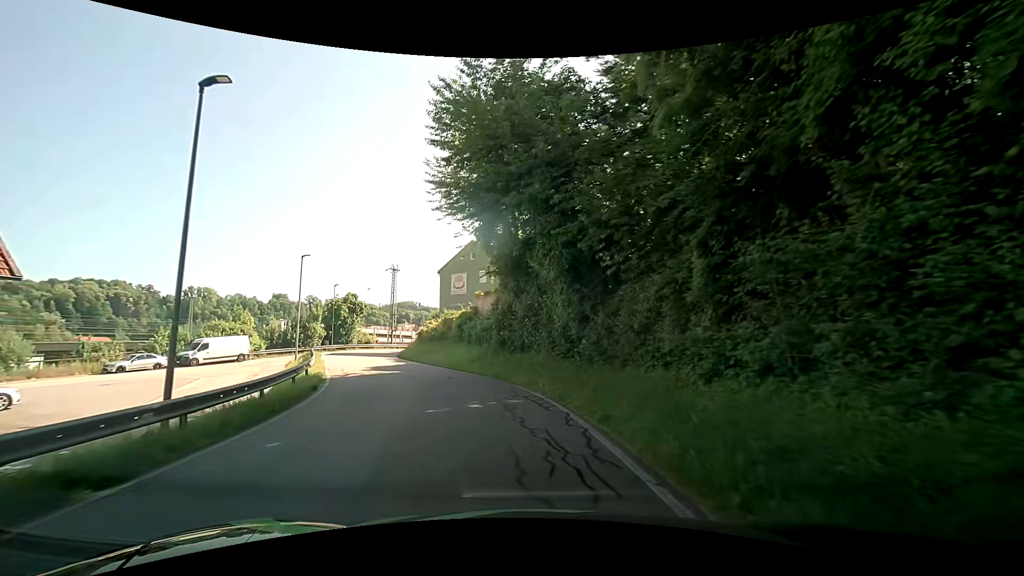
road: residential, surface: asphalt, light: Day
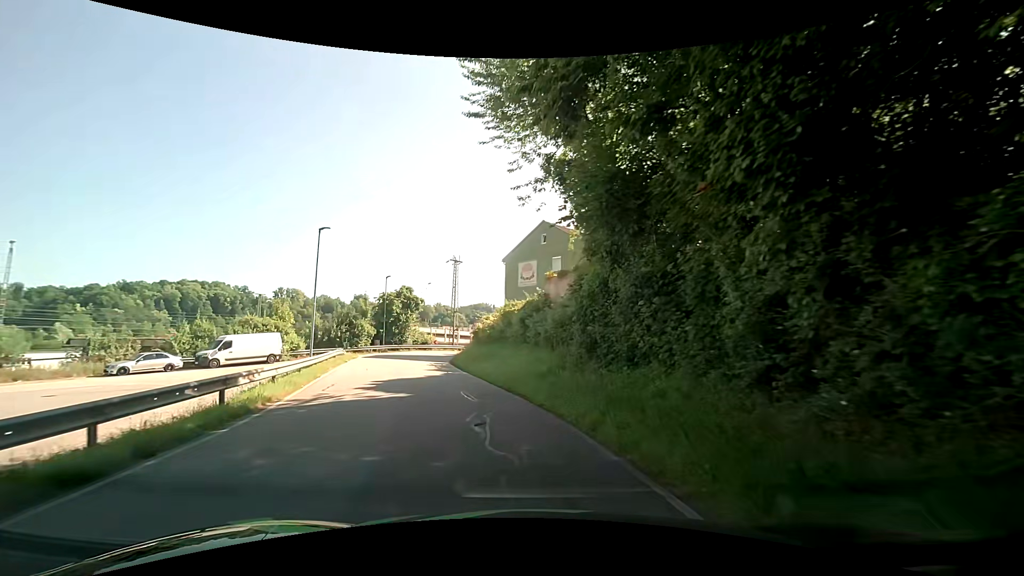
(-0.7, +10.5) m; -8°
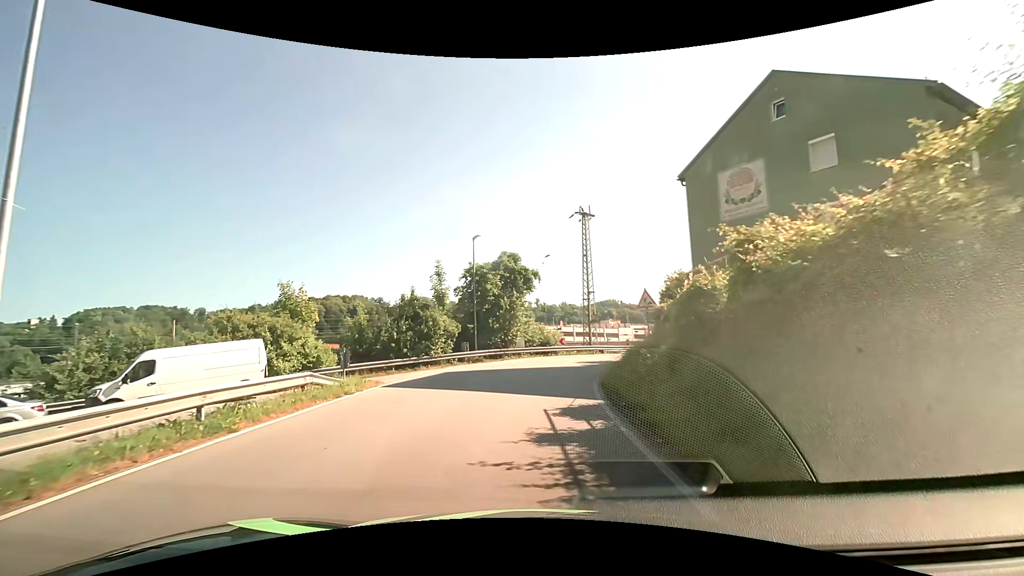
(-3.9, +23.2) m; -14°
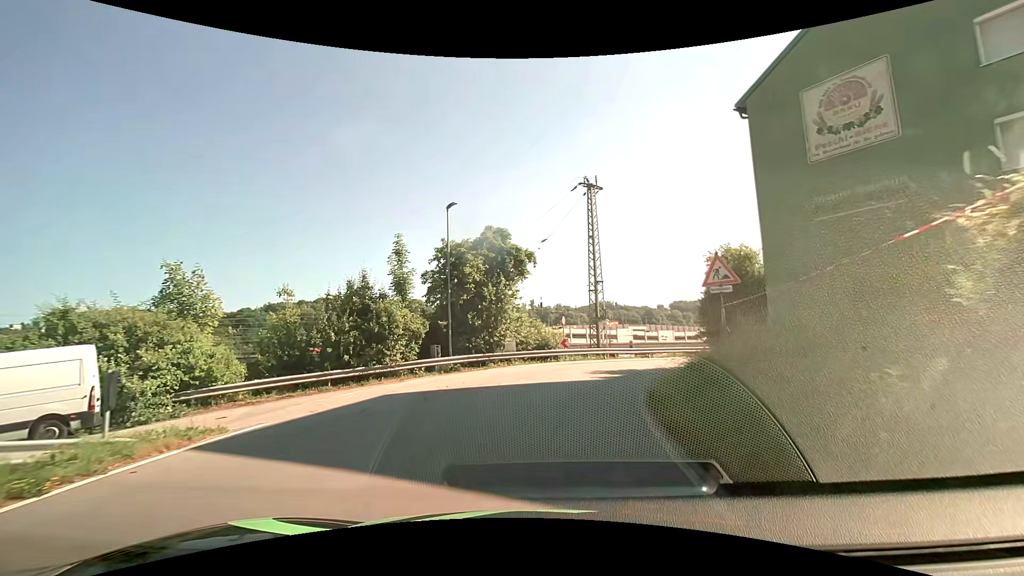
(0.0, +8.2) m; +1°
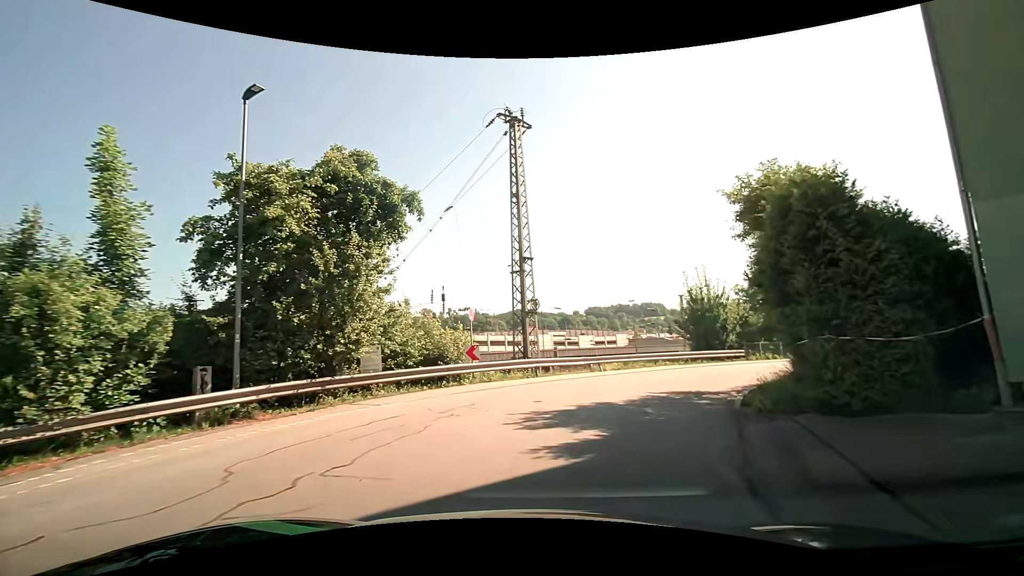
(+0.7, +11.5) m; +9°
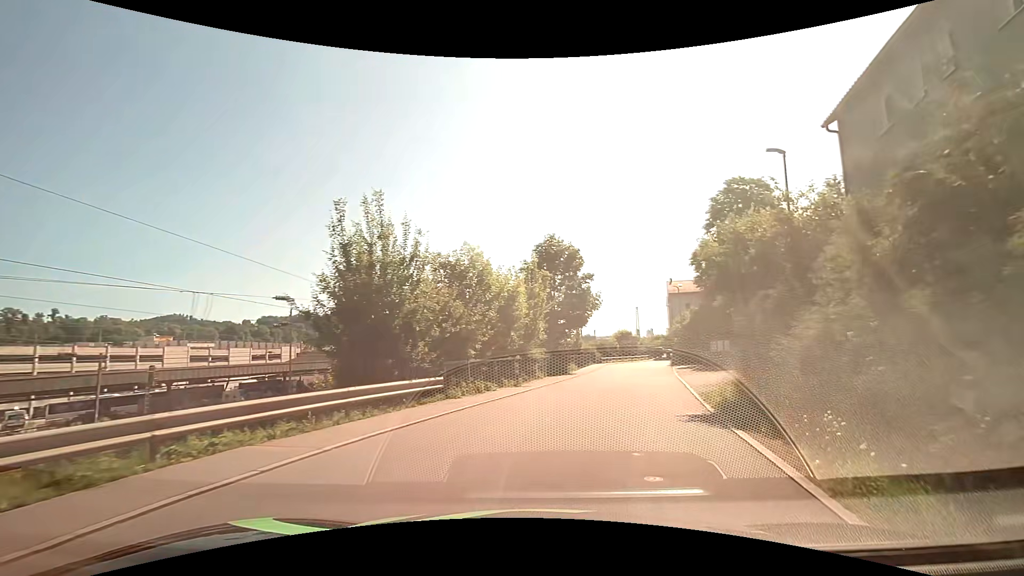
(+4.9, +17.2) m; +35°
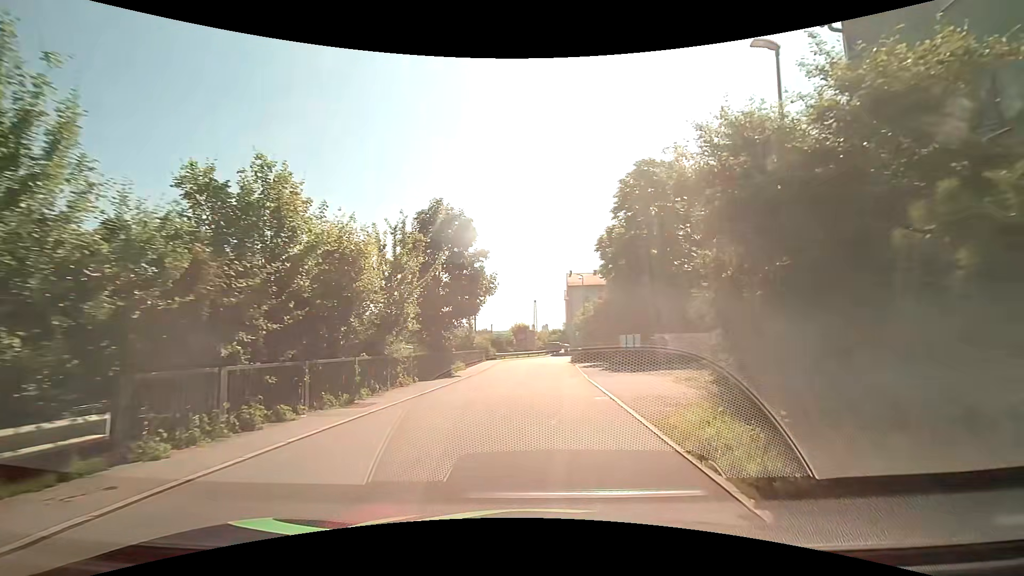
(+0.8, +7.6) m; +11°
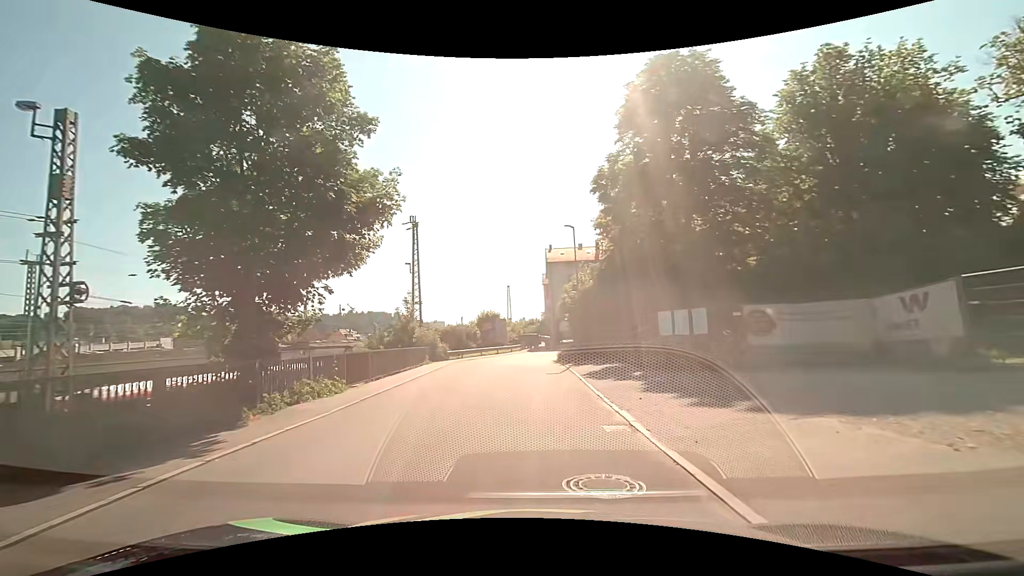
(+0.7, +17.3) m; +2°
(0, +10) (0, +20) (0, +30) (+1, +40) (+5, +49) (+13, +55) (+23, +57) (+33, +57) (+43, +57) (+53, +57) m
